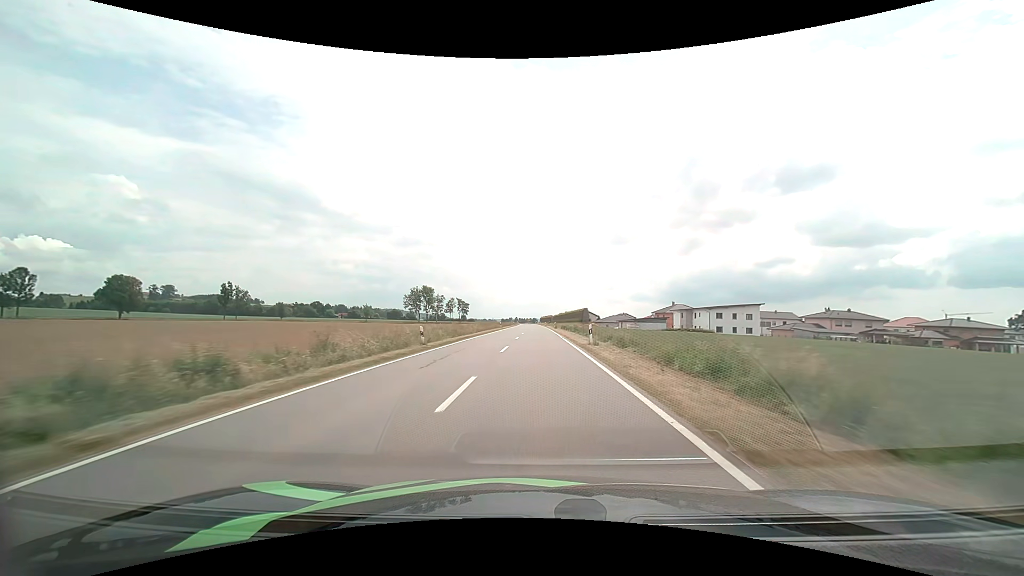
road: tertiary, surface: asphalt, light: Day
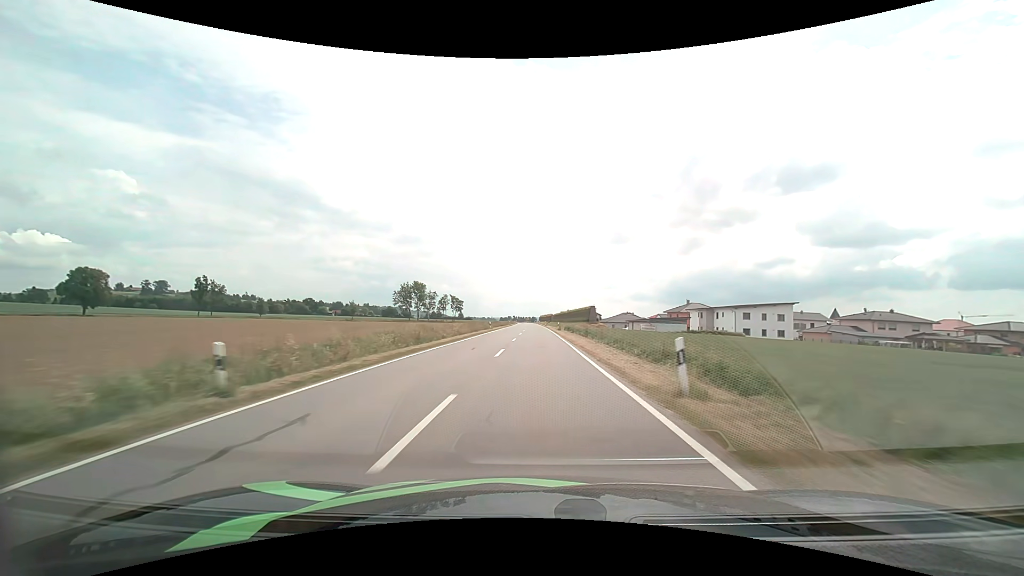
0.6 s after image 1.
(0.0, +14.8) m; 0°
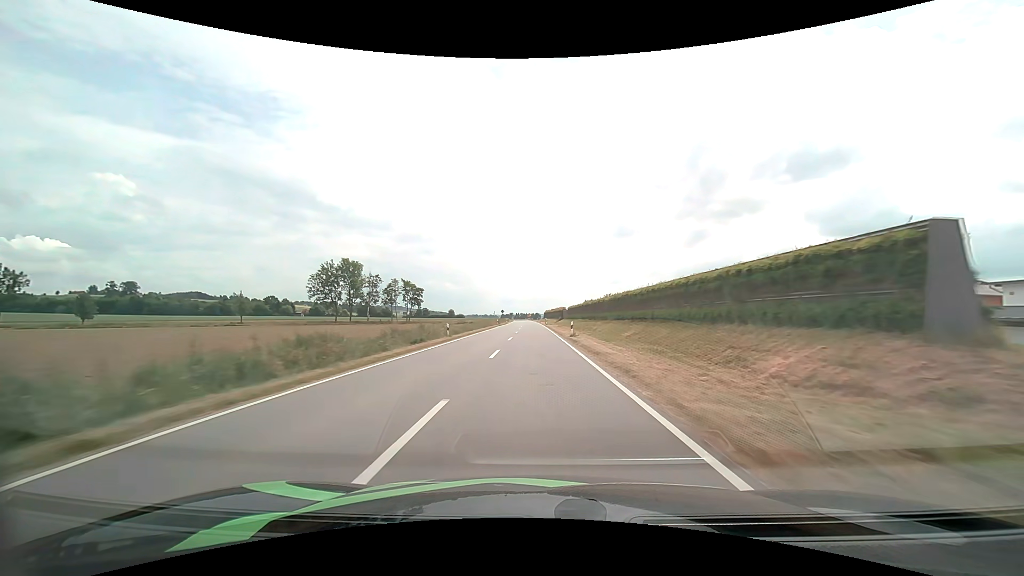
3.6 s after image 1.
(-0.2, +76.1) m; 0°
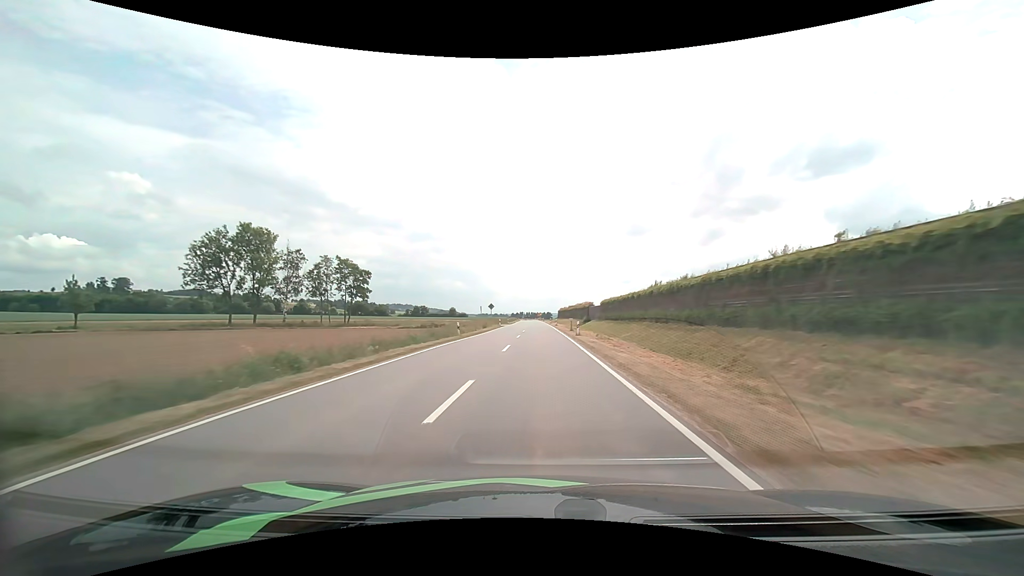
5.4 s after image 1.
(-0.5, +47.4) m; -1°
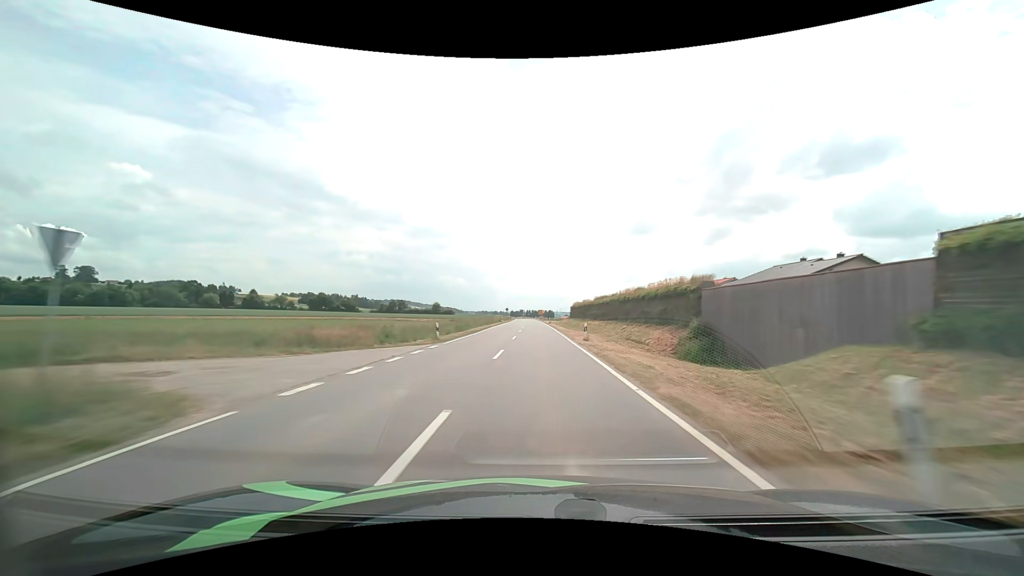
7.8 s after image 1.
(-0.2, +65.4) m; 0°
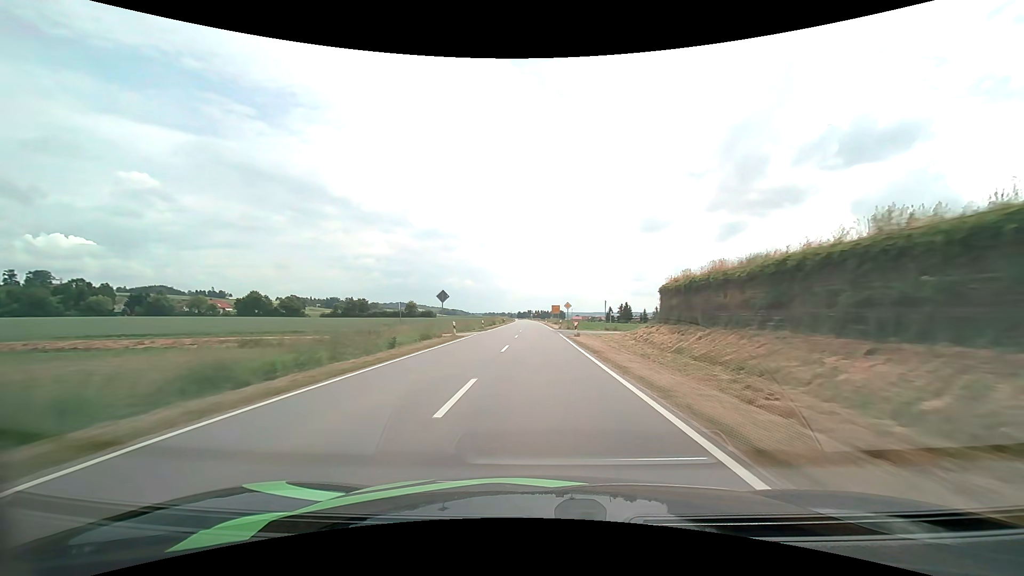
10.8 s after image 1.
(-0.6, +83.8) m; -1°
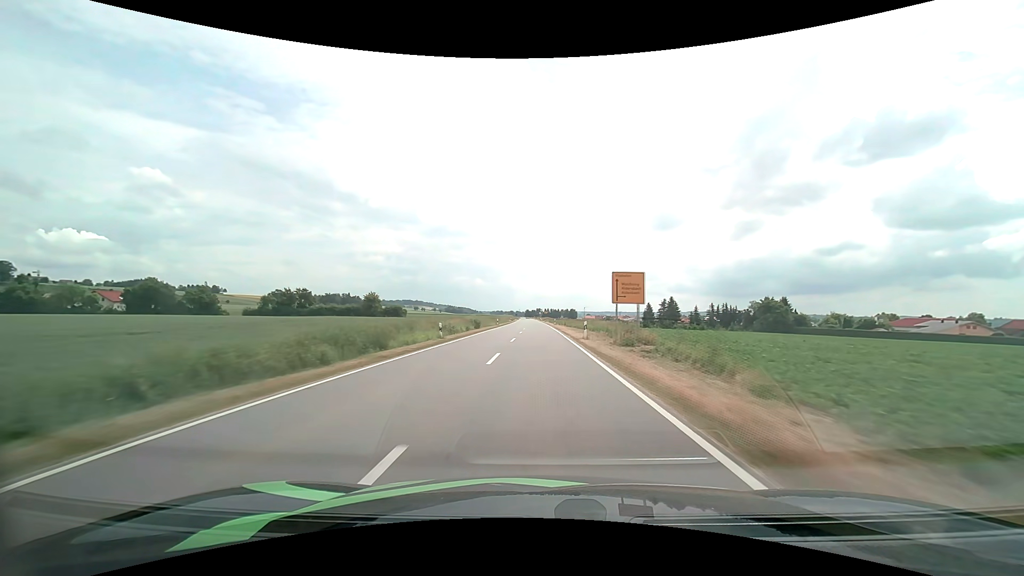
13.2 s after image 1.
(-0.5, +67.9) m; -1°
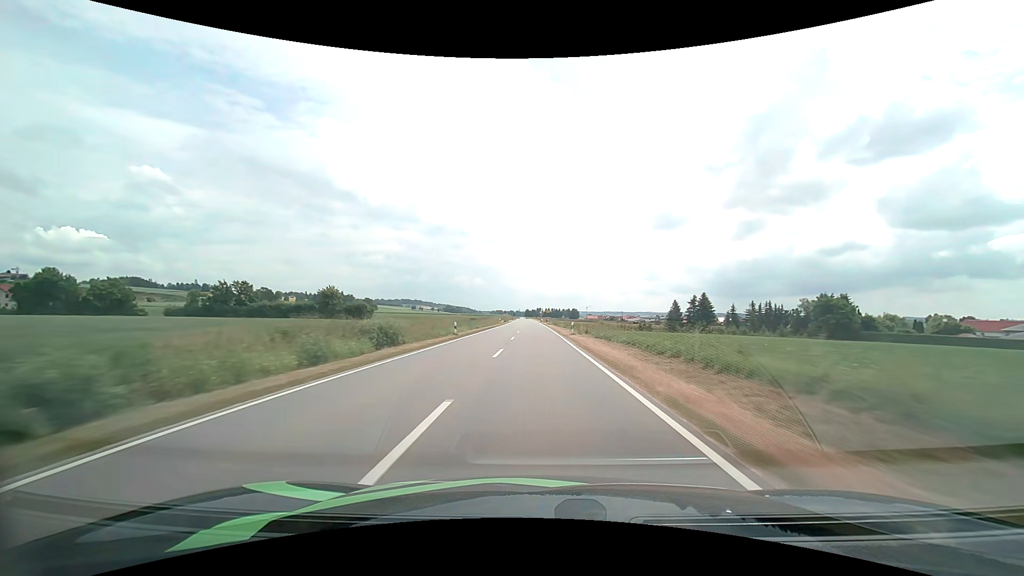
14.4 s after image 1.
(0.0, +34.6) m; 0°
(0, +10) (0, +20) (0, +30) (0, +40) (0, +50) (0, +60) (0, +70) (-1, +80) (-1, +90) (-1, +100) m
